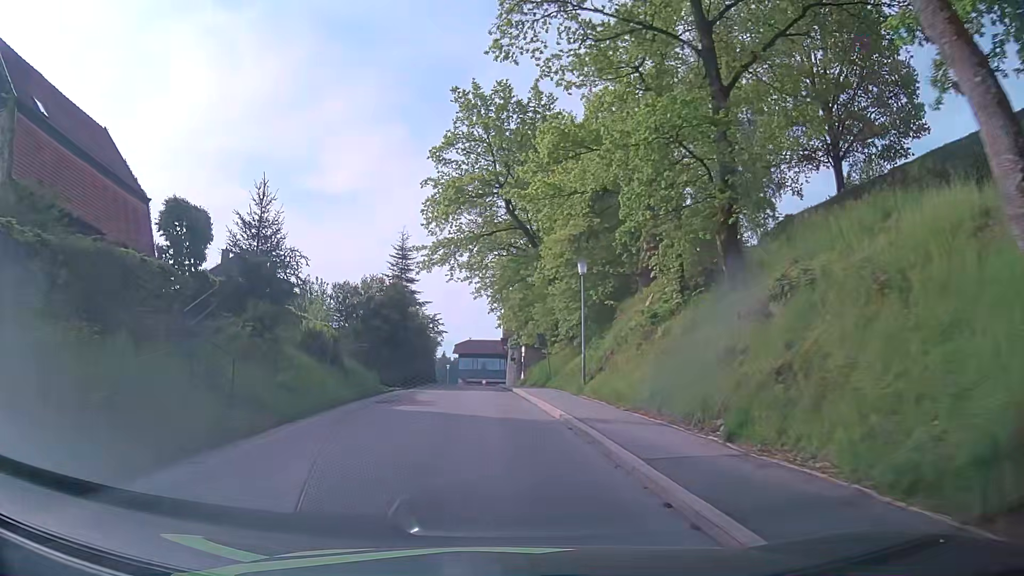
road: residential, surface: asphalt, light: Day
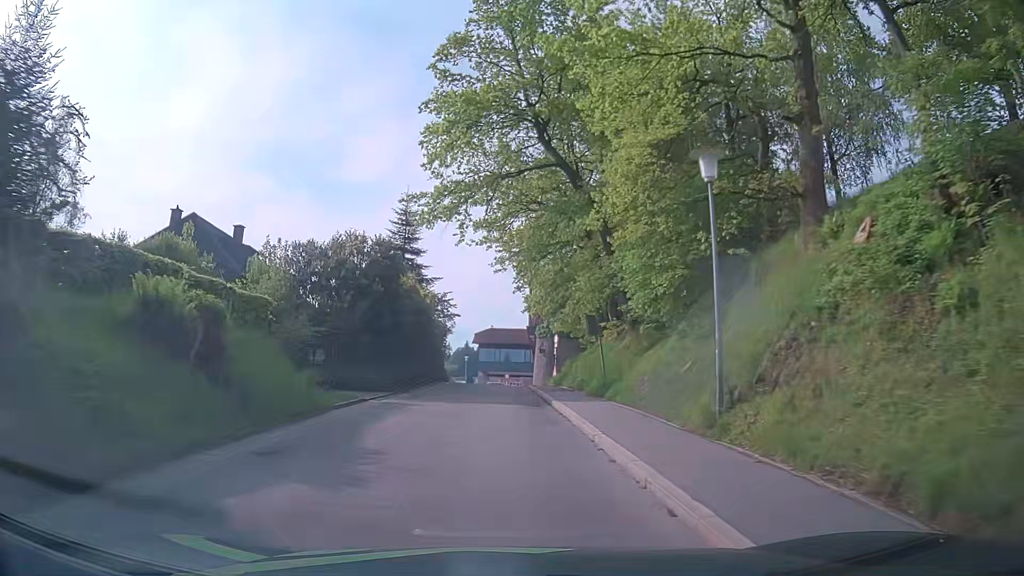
(-0.2, +12.0) m; -1°
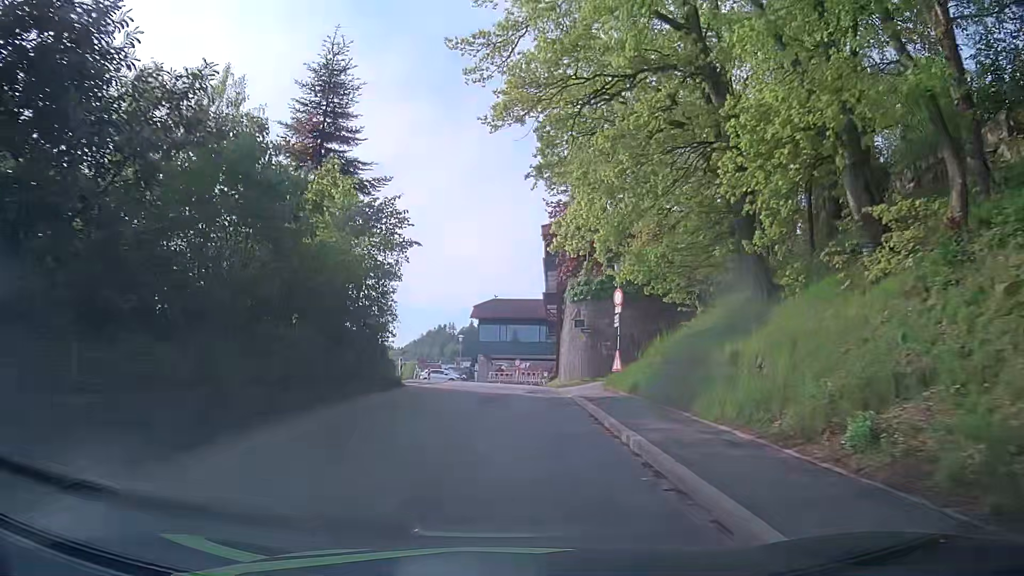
(-0.5, +23.6) m; -1°
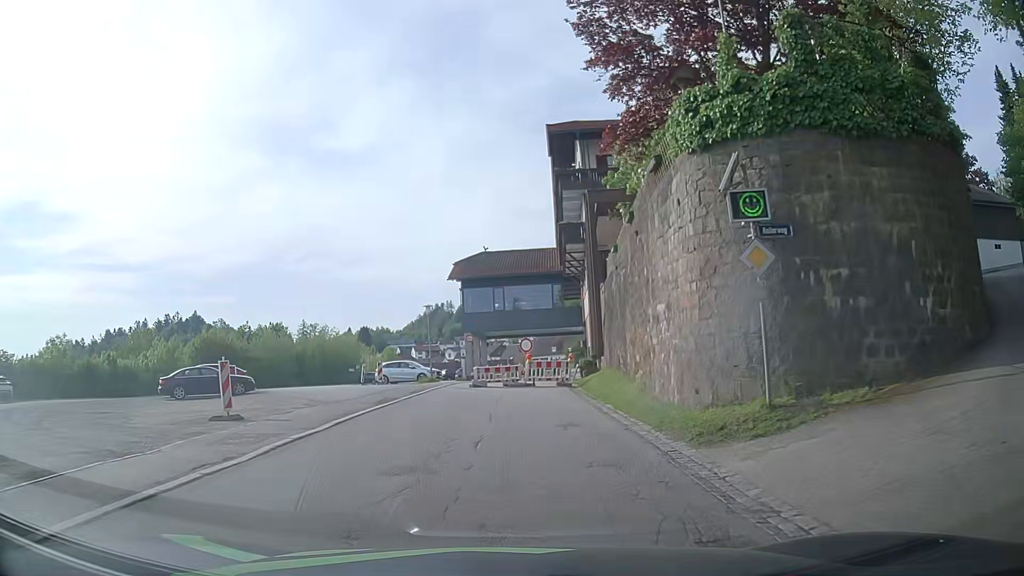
(+0.4, +24.5) m; +1°
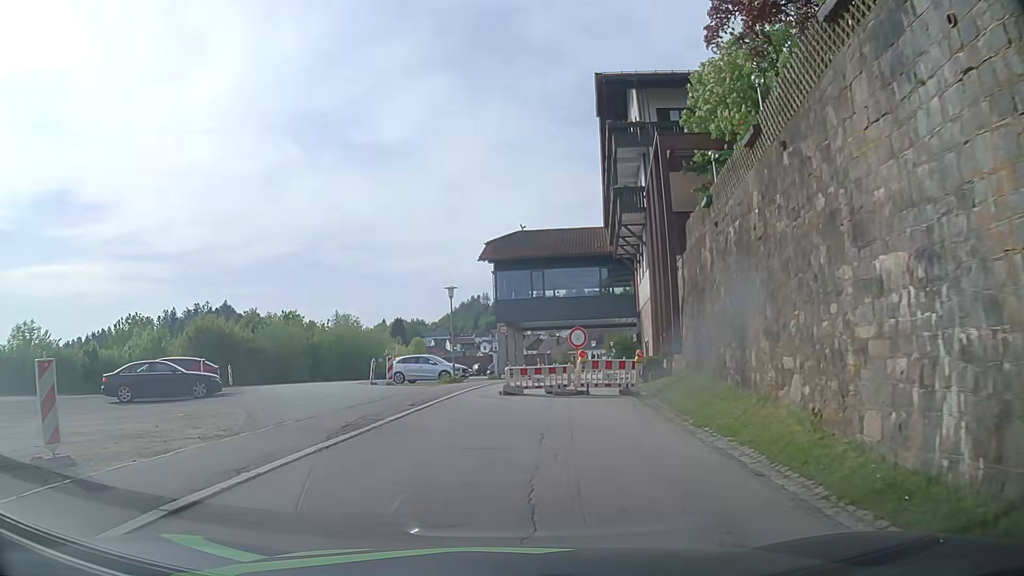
(-0.3, +7.4) m; -5°
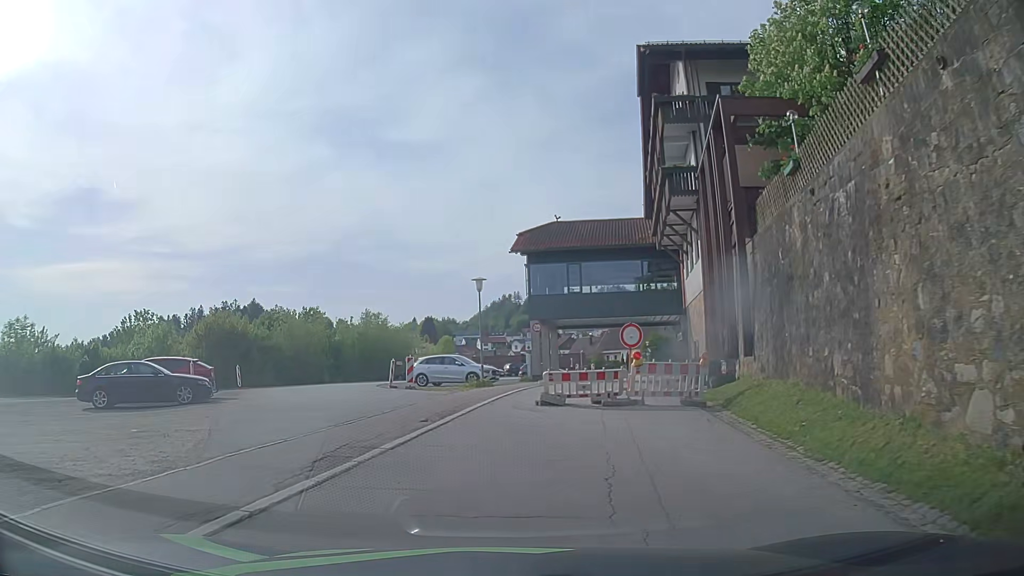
(0.0, +3.5) m; -2°
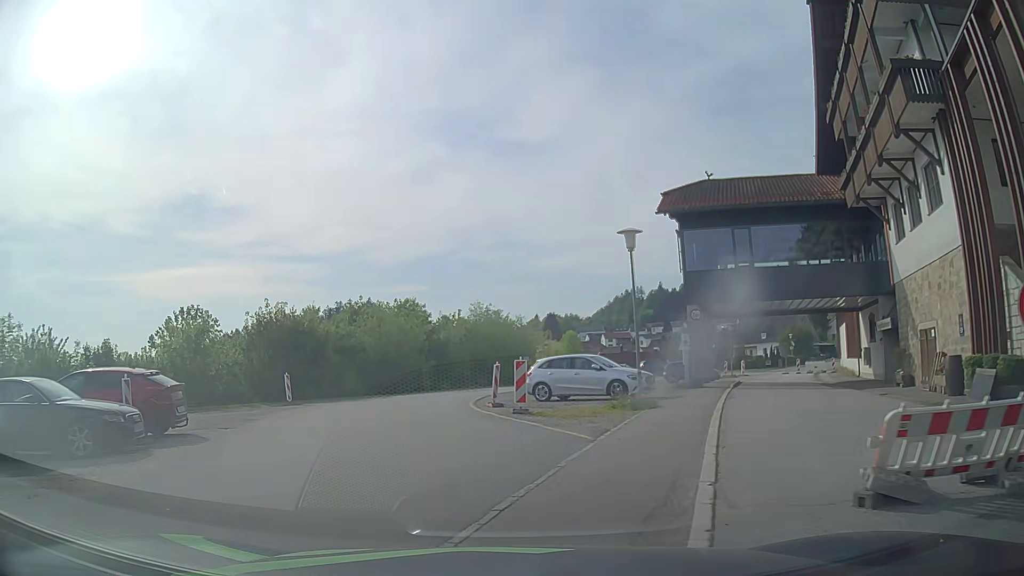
(-0.9, +10.7) m; -10°
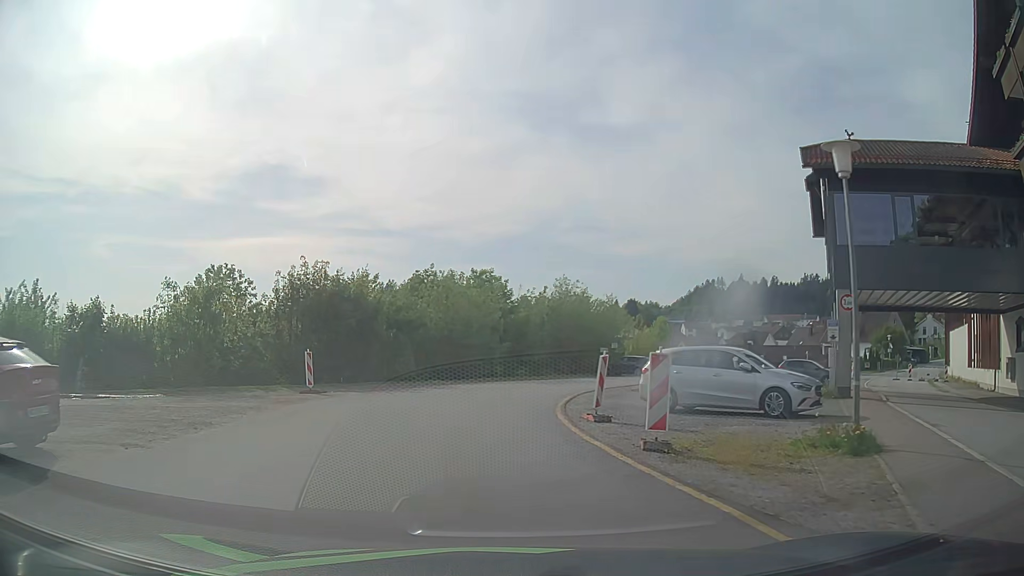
(-0.6, +7.4) m; -9°
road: unclassified
